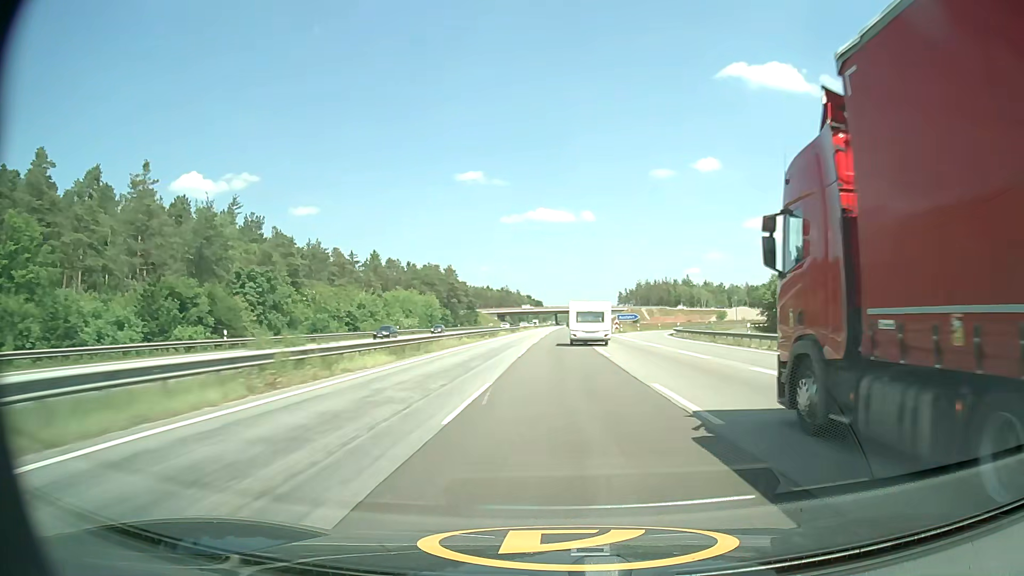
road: motorway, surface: asphalt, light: Day
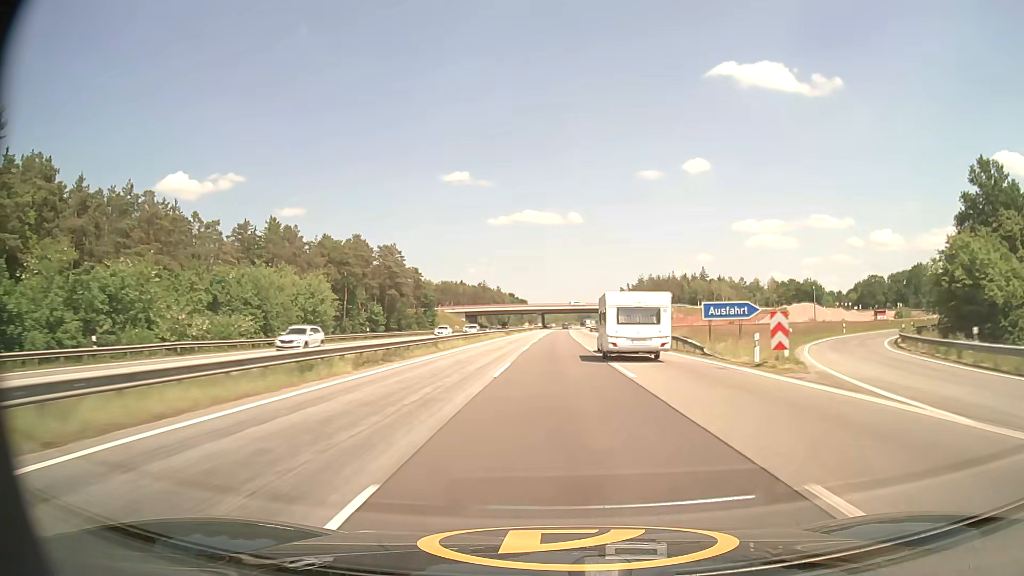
(+0.5, +63.2) m; +1°
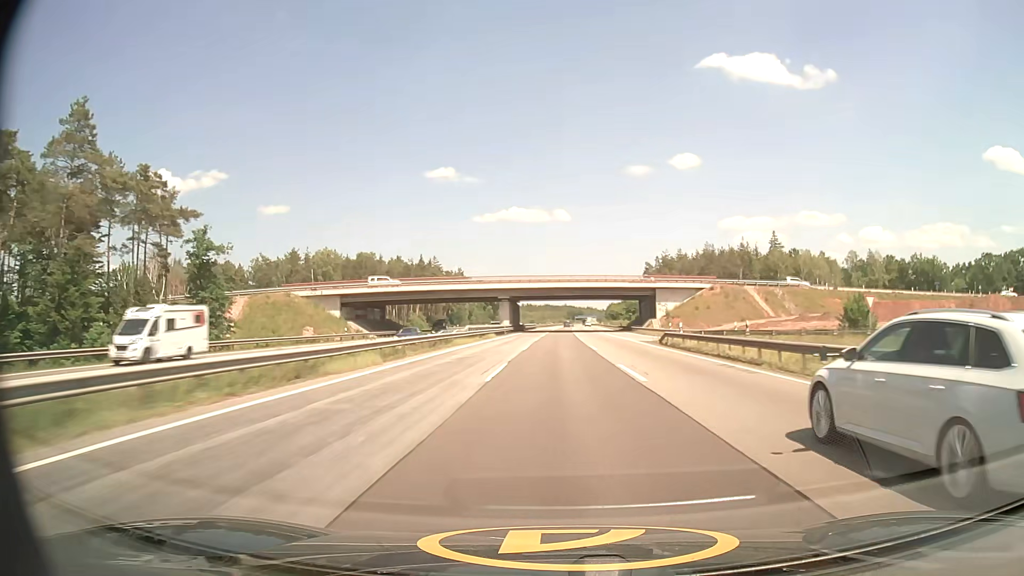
(+0.9, +109.1) m; +1°
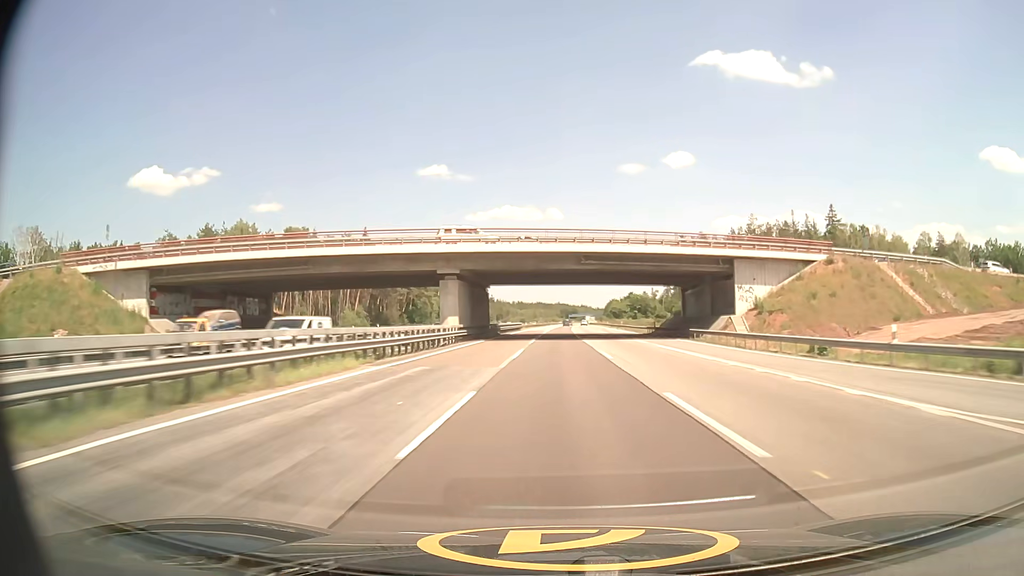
(+0.1, +44.4) m; +1°
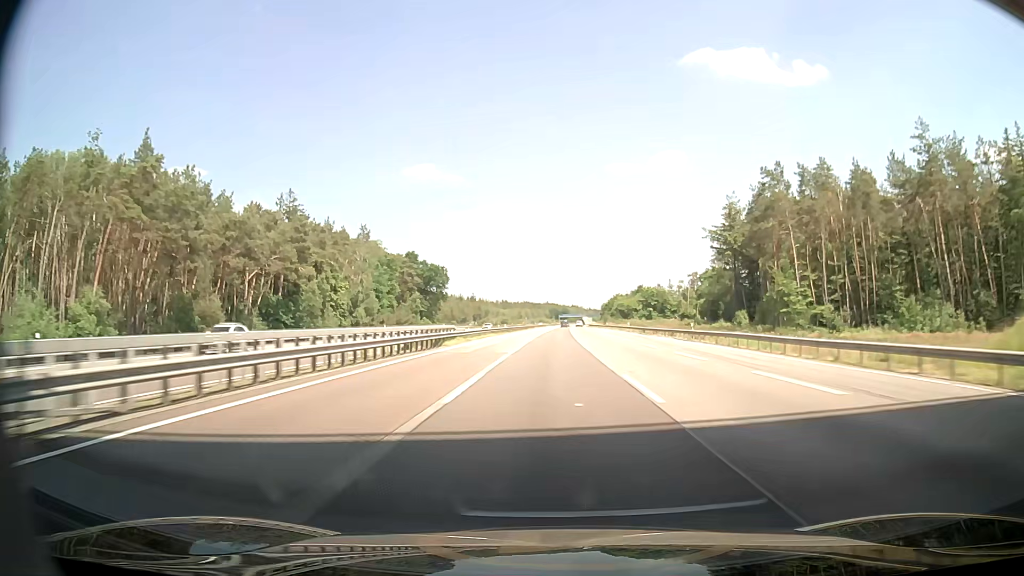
(+0.7, +66.8) m; +1°
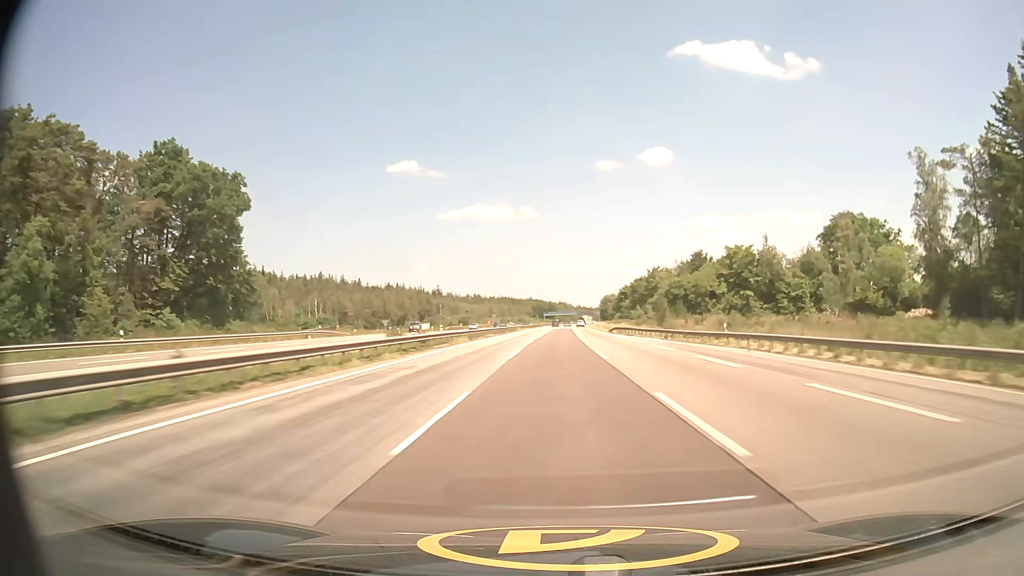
(+1.6, +111.2) m; +2°
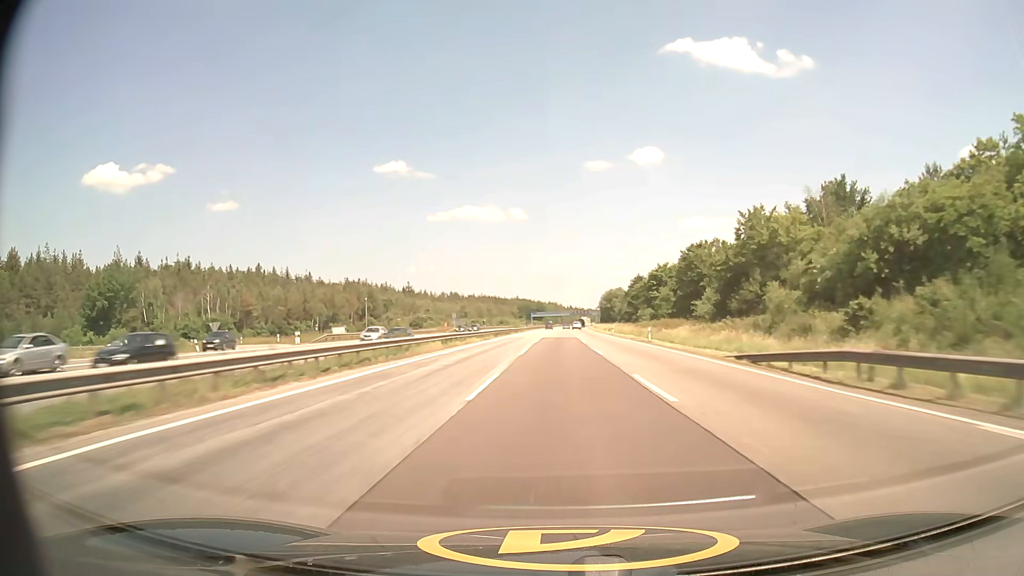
(+0.4, +66.4) m; +1°
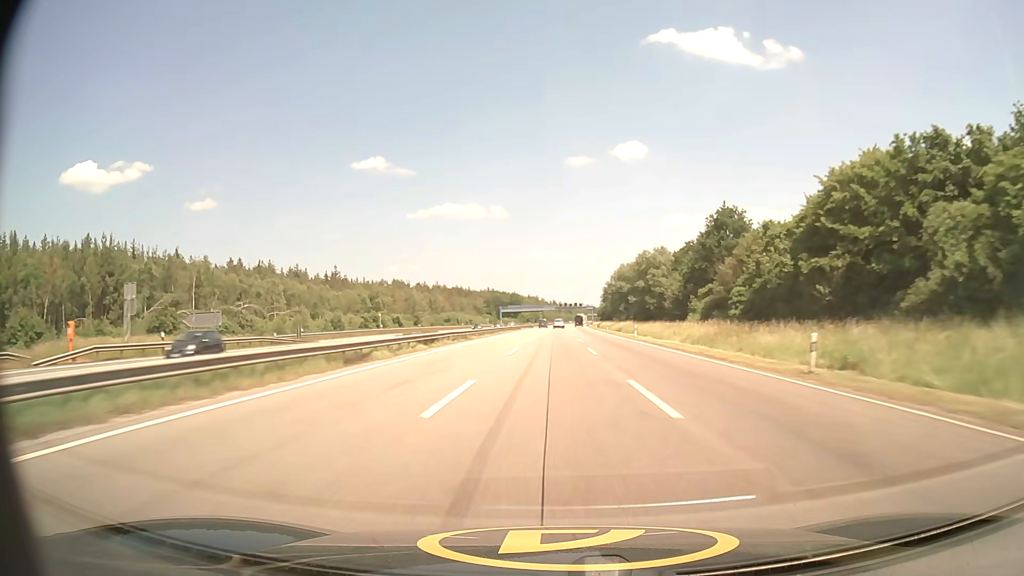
(+1.5, +109.8) m; +1°
(0, +10) (0, +20) (0, +30) (0, +40) (0, +50) (0, +60) (0, +70) (0, +80) (+1, +90) (+1, +100) m
